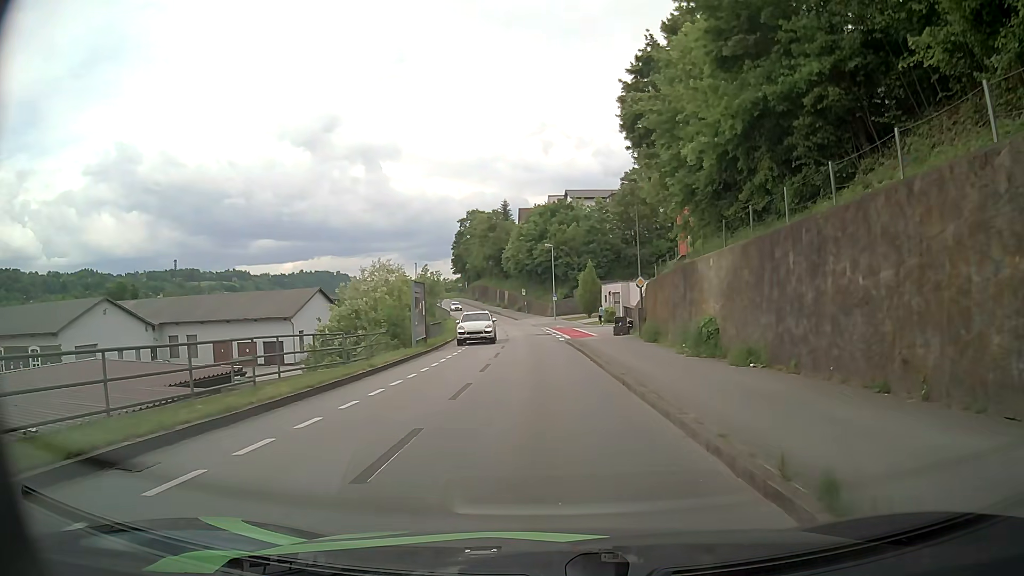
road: residential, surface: asphalt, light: Day
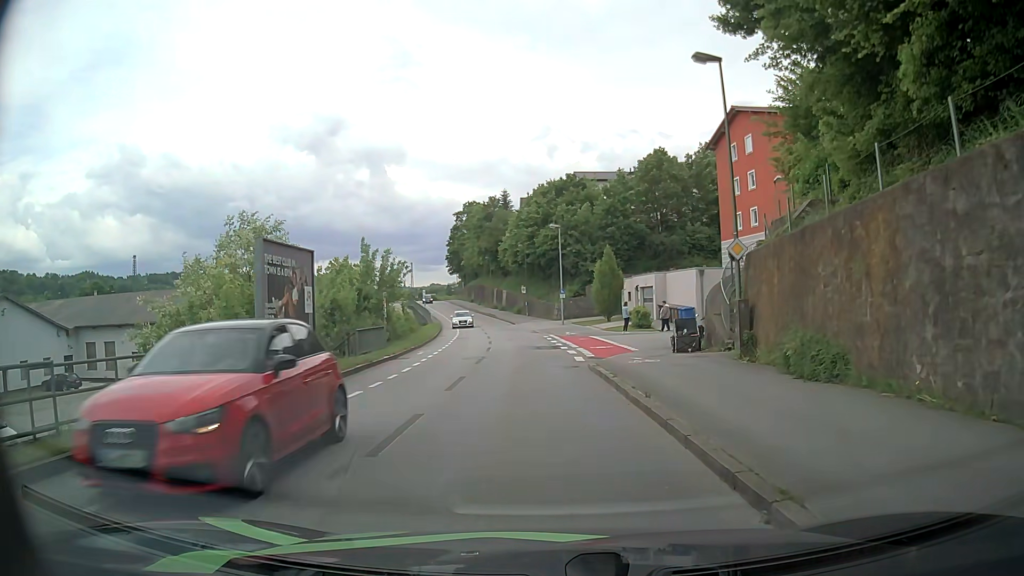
(-0.6, +16.8) m; -1°
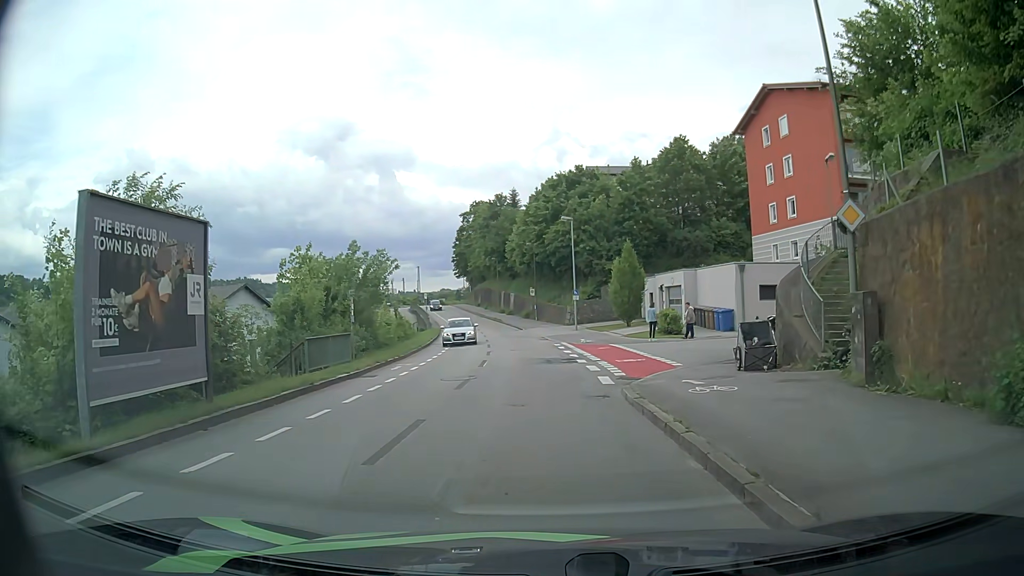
(-0.2, +6.3) m; -2°
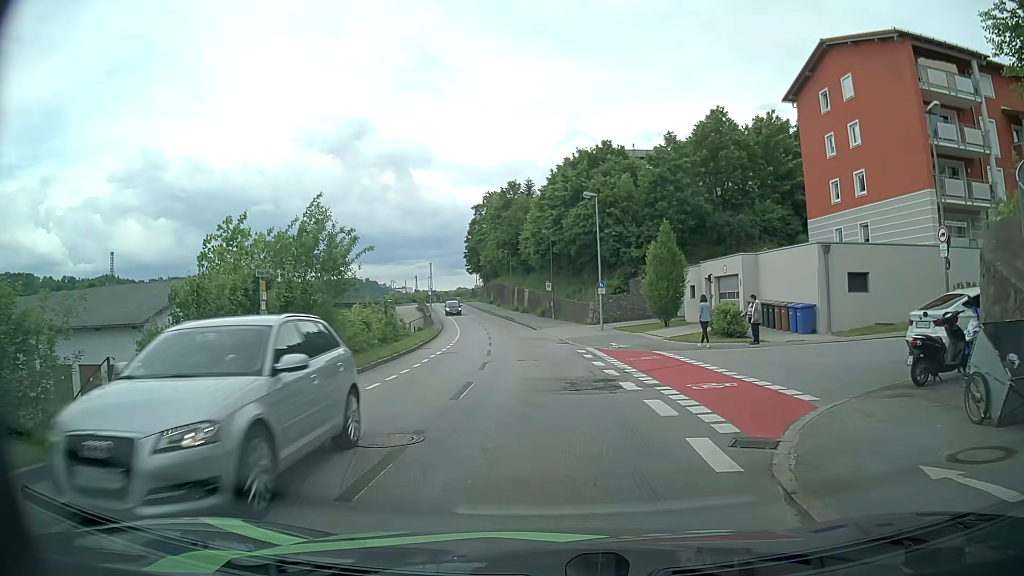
(-0.1, +8.4) m; 0°
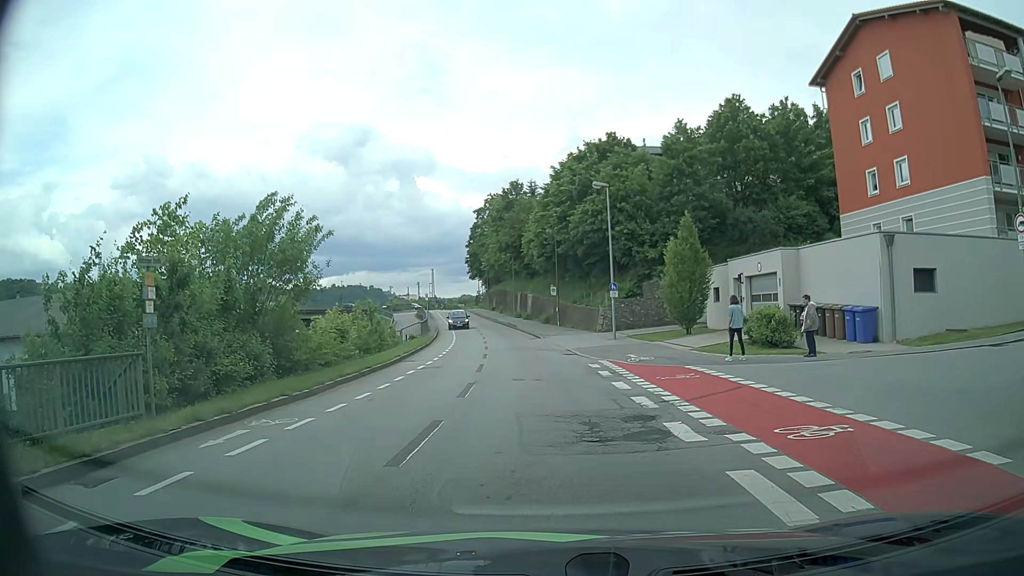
(-0.1, +4.6) m; -1°
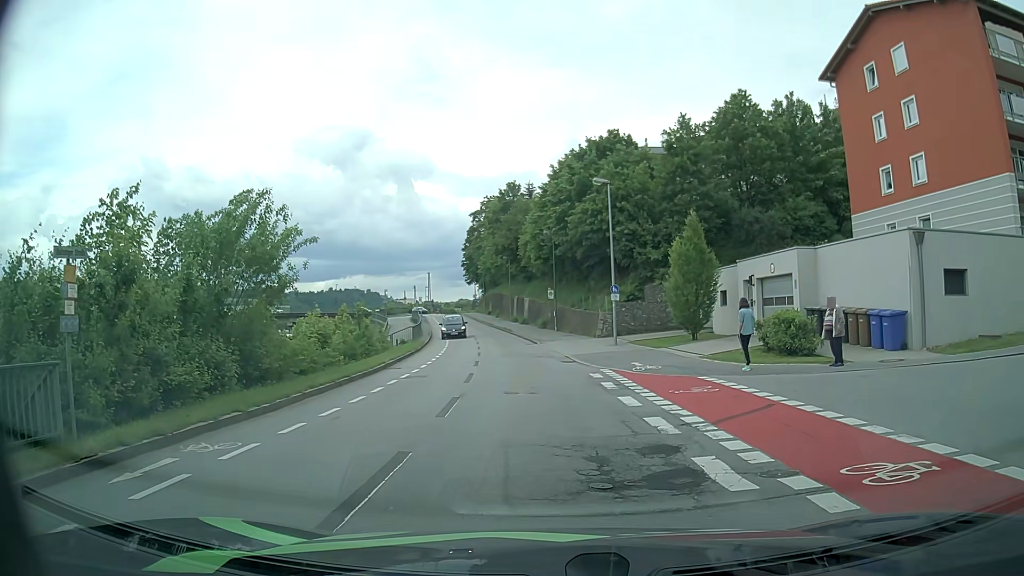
(0.0, +1.9) m; -1°
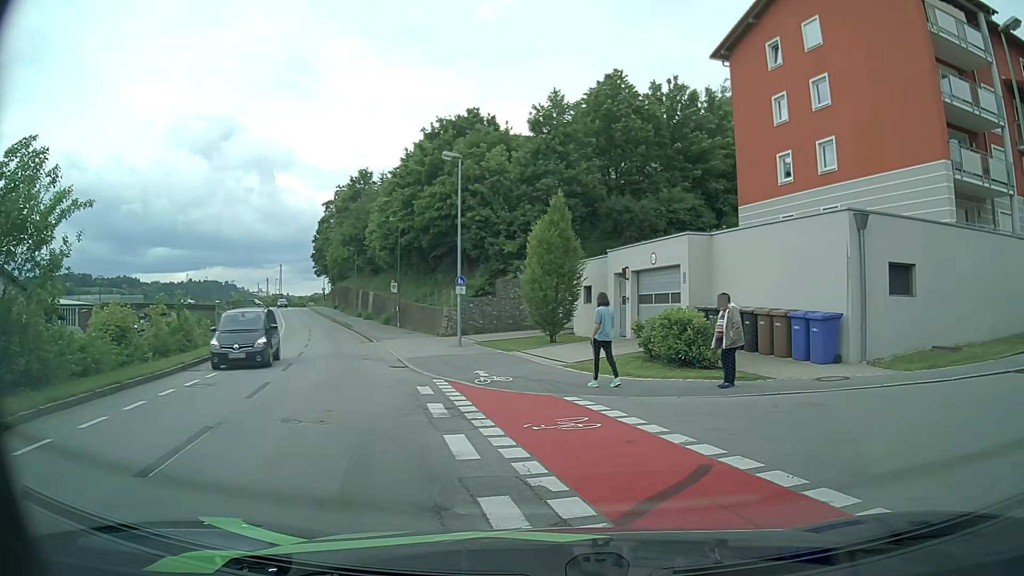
(+0.3, +4.5) m; +11°
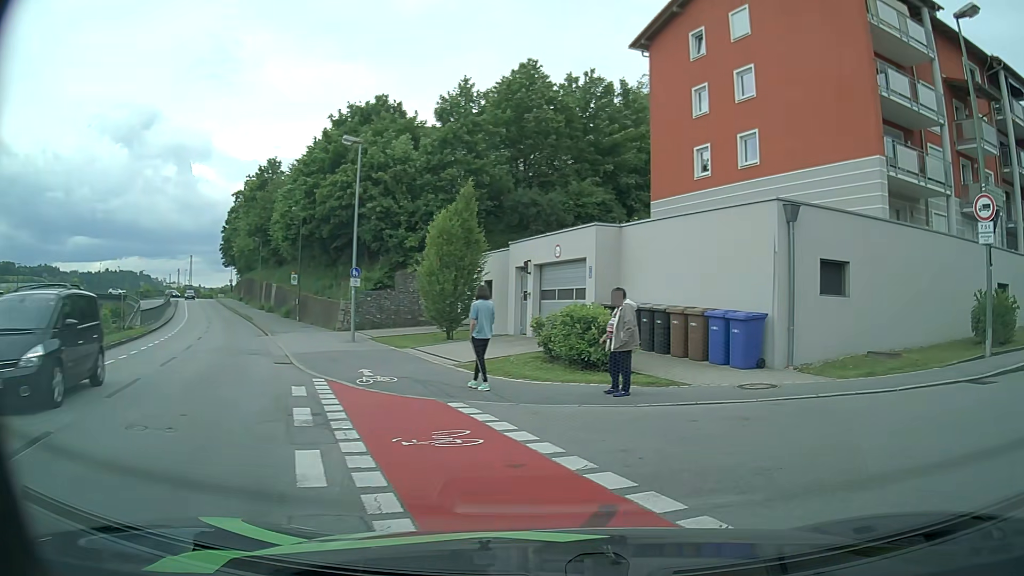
(+0.1, +1.5) m; +9°
